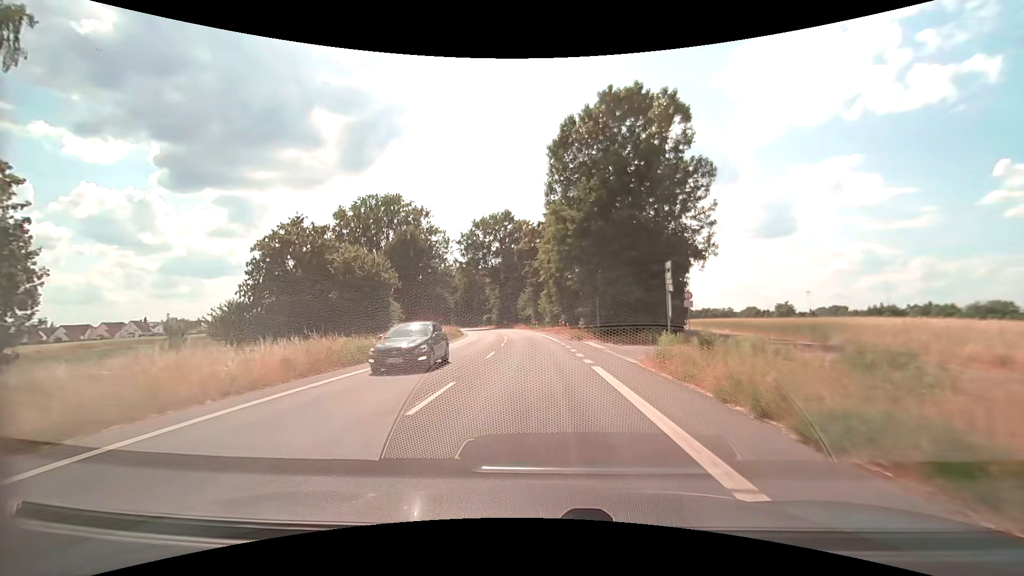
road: secondary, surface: asphalt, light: Day
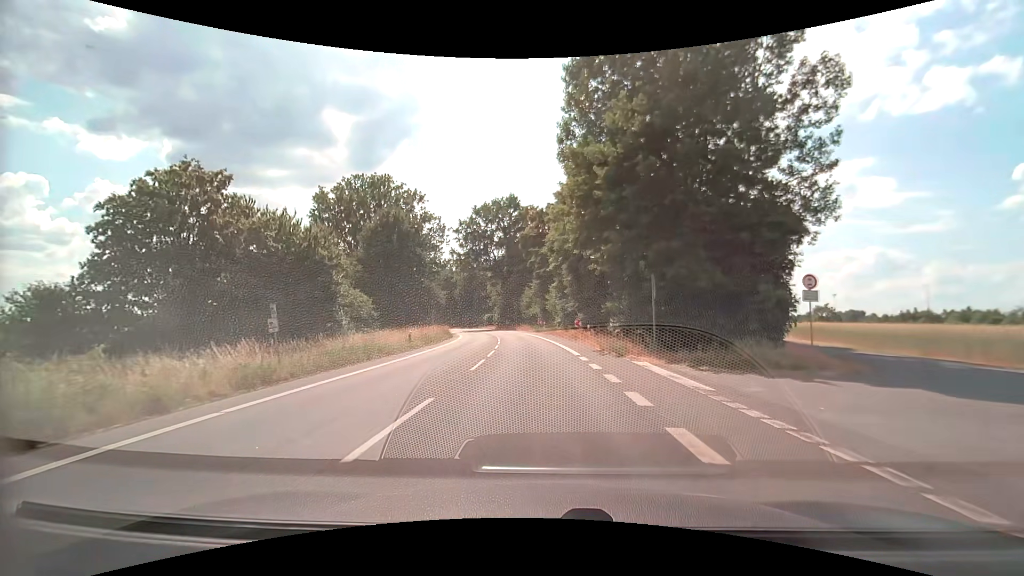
(-0.1, +14.2) m; -1°
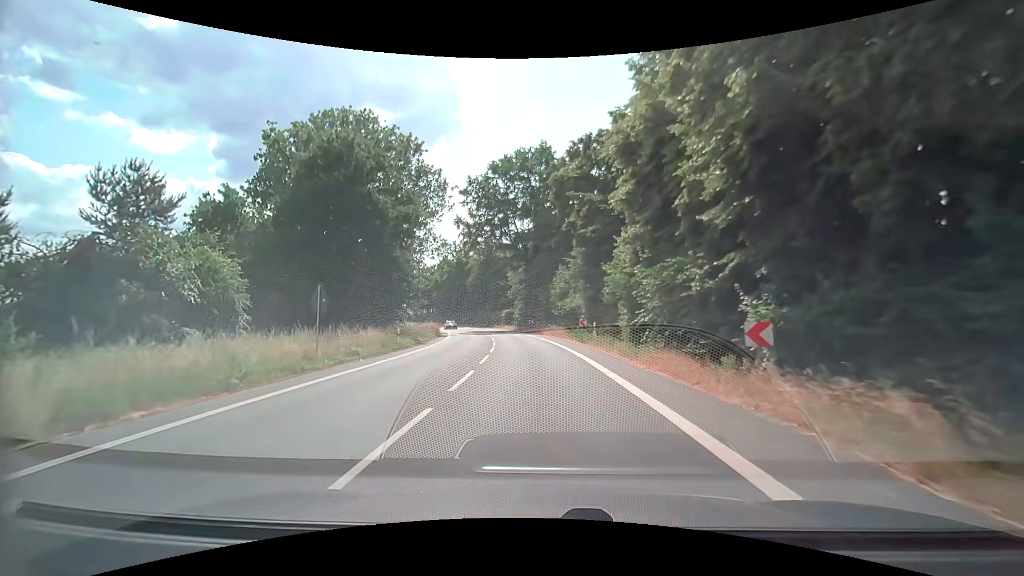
(-0.8, +28.1) m; -4°
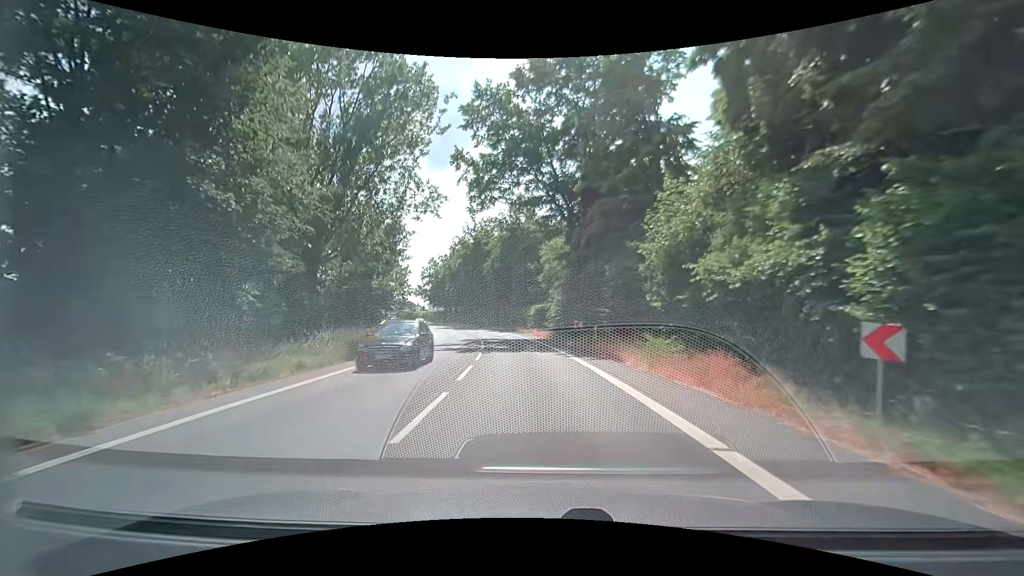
(-1.1, +28.7) m; -4°
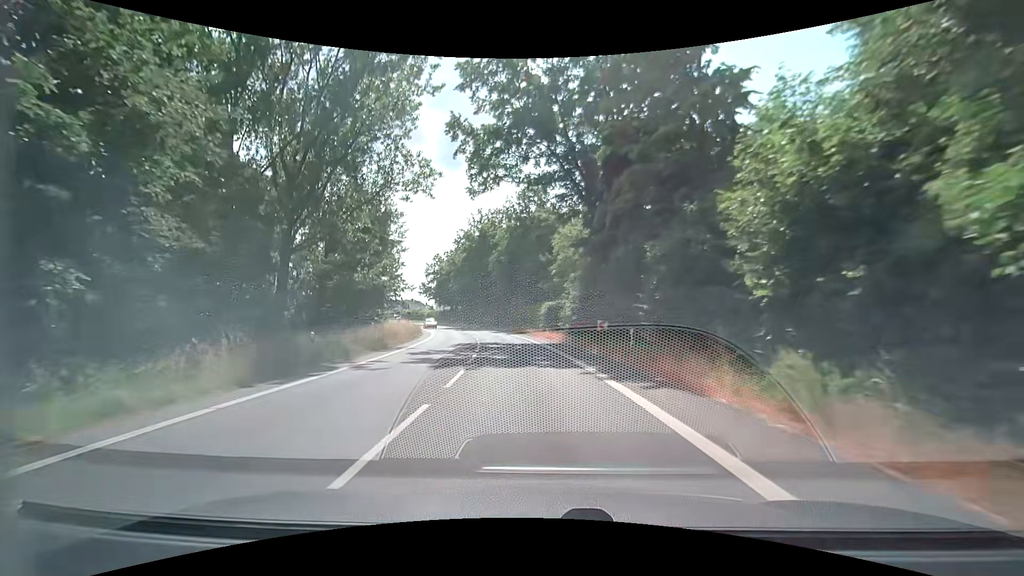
(-0.1, +7.4) m; -1°
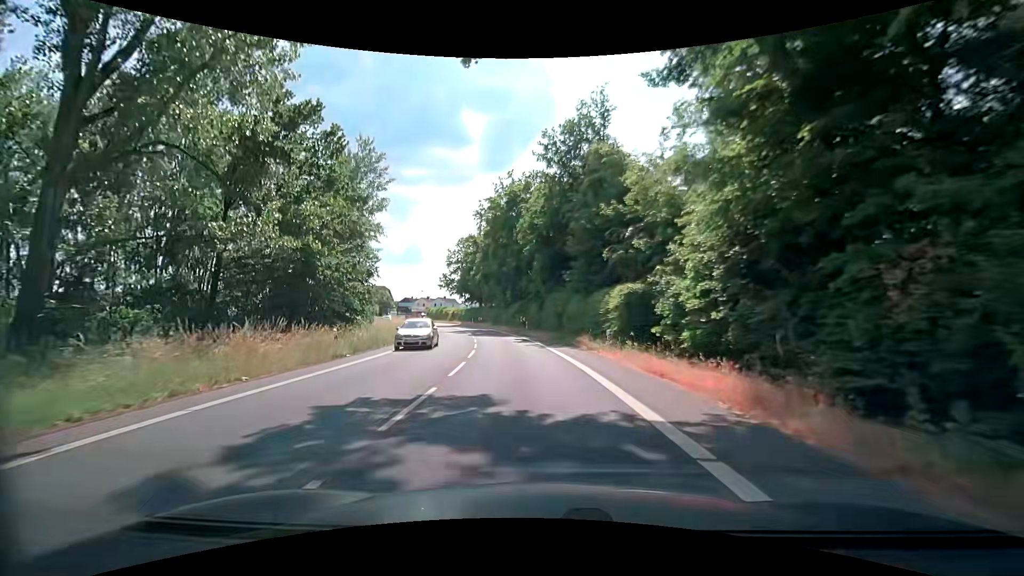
(-0.9, +22.4) m; -5°
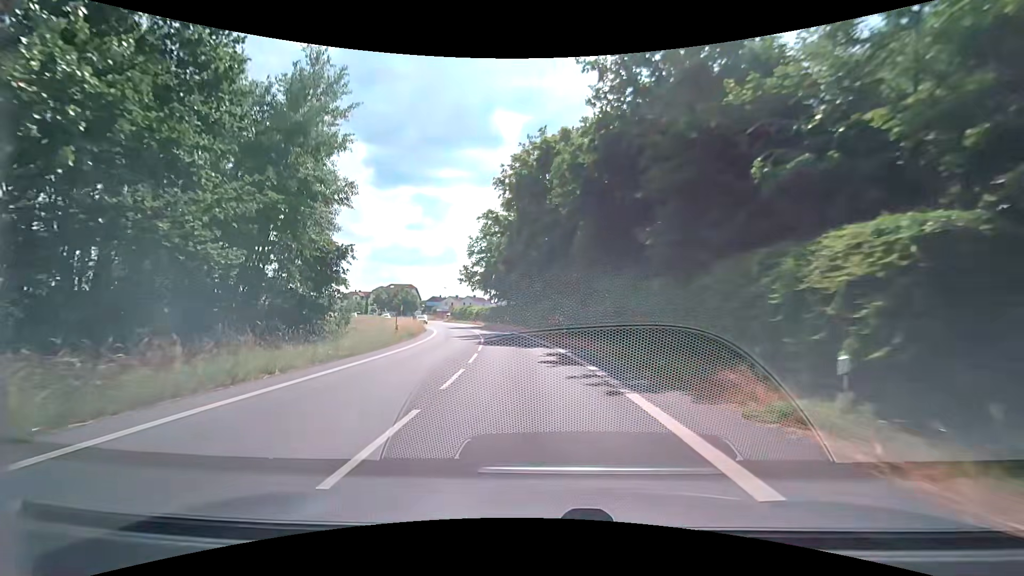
(-0.5, +14.7) m; -4°
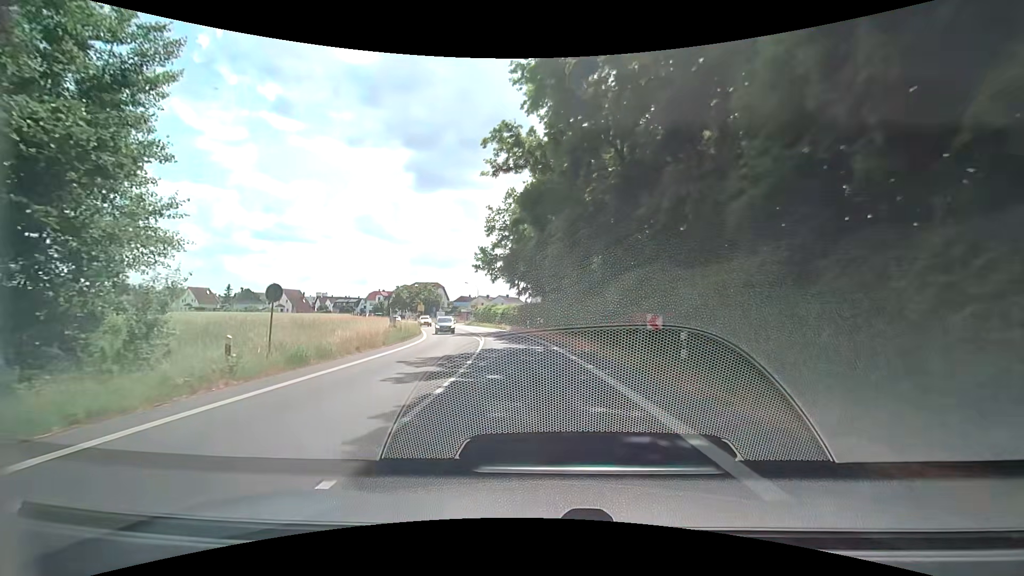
(-0.9, +21.6) m; -5°
(0, +10) (-1, +20) (-2, +30) (-3, +40) (-5, +50) (-7, +60) (-9, +69) (-12, +79) (-15, +88) (-19, +98) m
